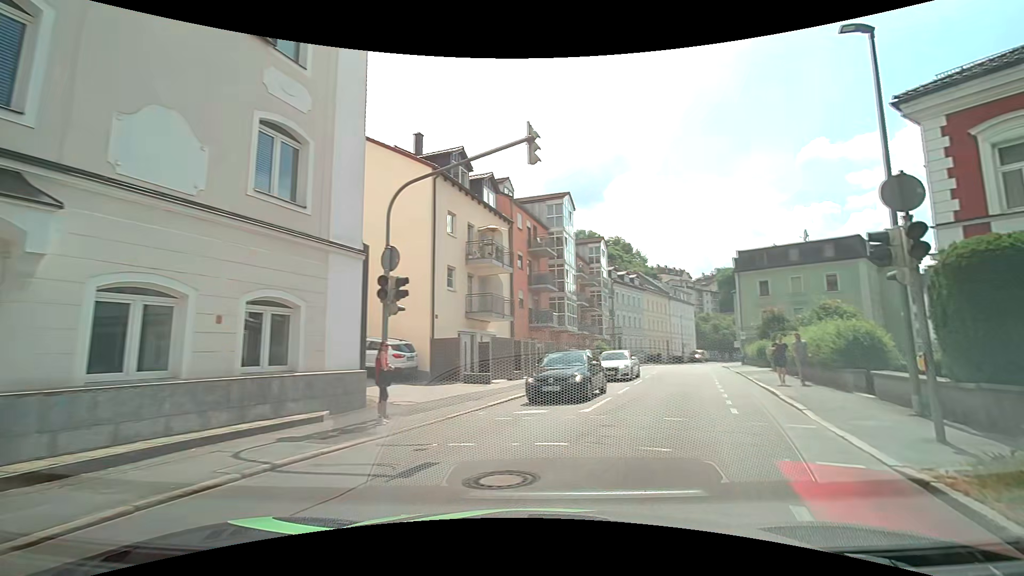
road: residential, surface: asphalt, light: Day
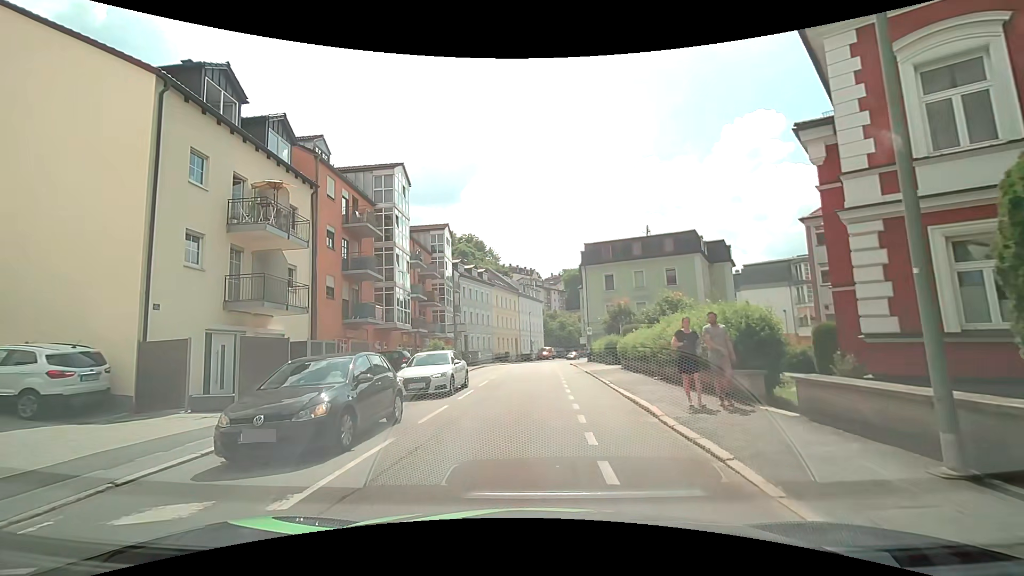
(+1.3, +6.6) m; +14°
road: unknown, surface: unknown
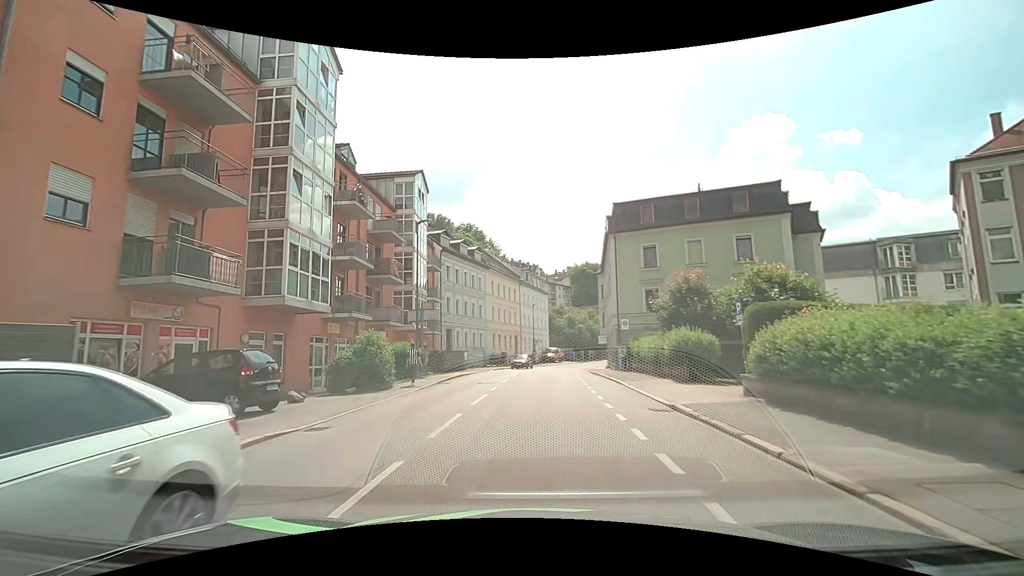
(-0.4, +15.9) m; -1°
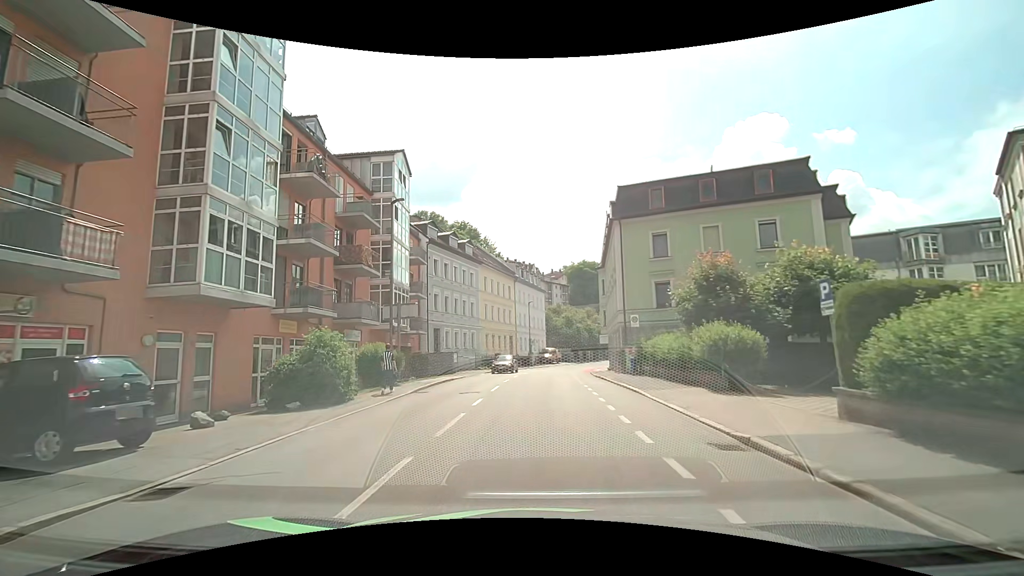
(+0.1, +4.2) m; +2°
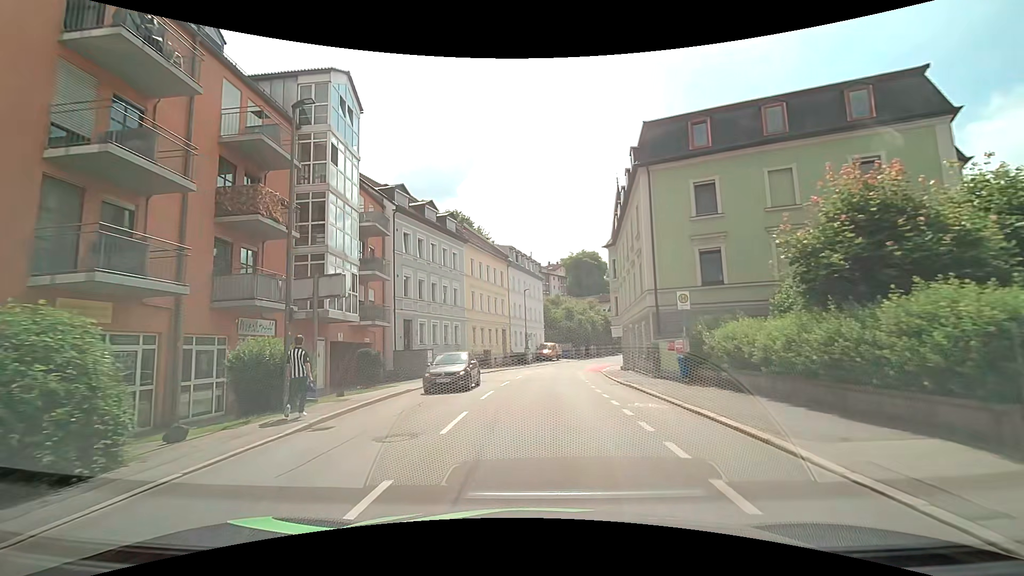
(0.0, +9.3) m; +1°
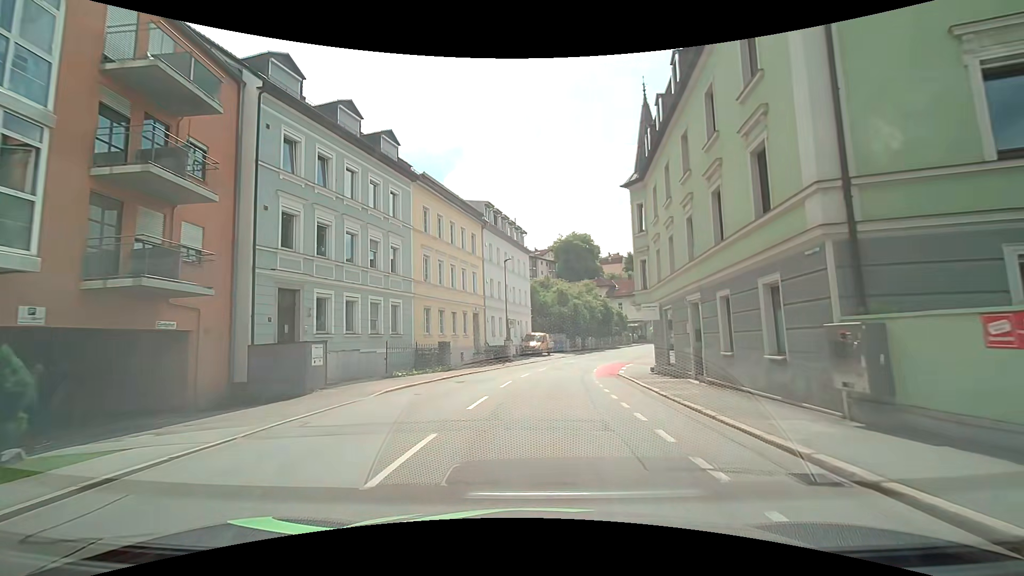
(+0.1, +15.2) m; 0°
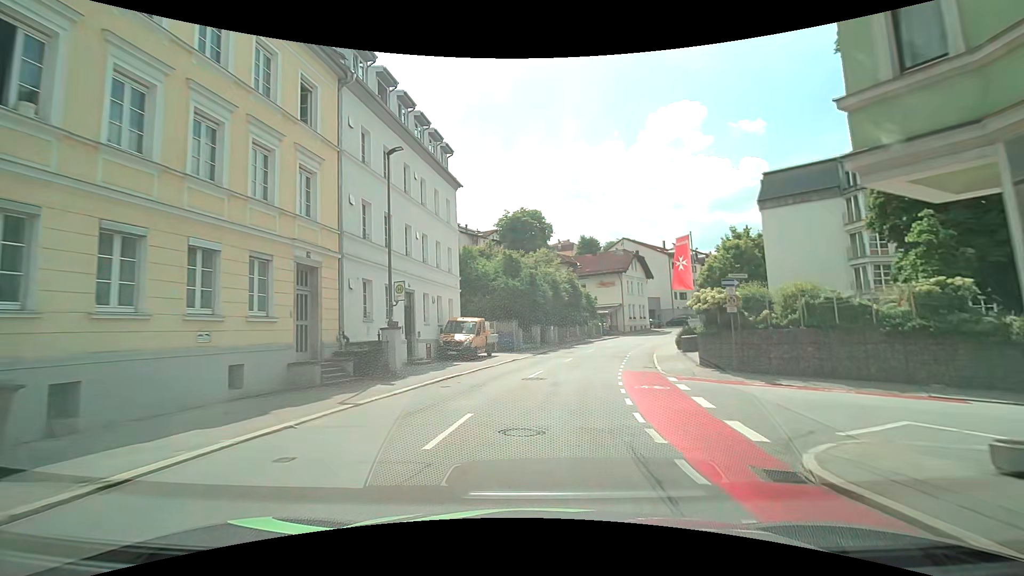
(+1.3, +22.3) m; +8°
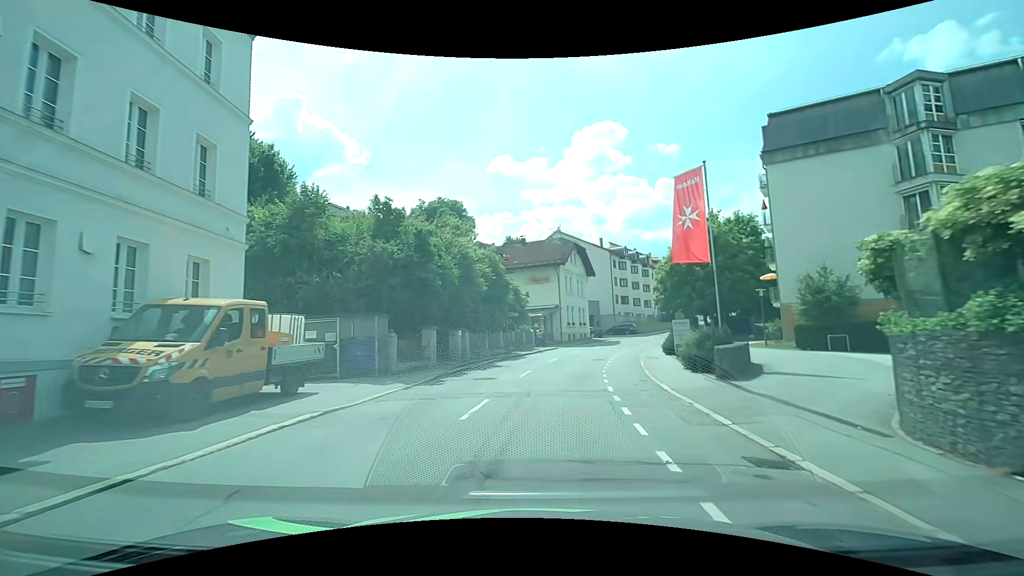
(+0.9, +17.2) m; +7°
(0, +10) (+2, +20) (+3, +30) (+6, +39) (+9, +49) (+13, +58) (+19, +66) (+25, +74) (+32, +82) (+37, +90) m
